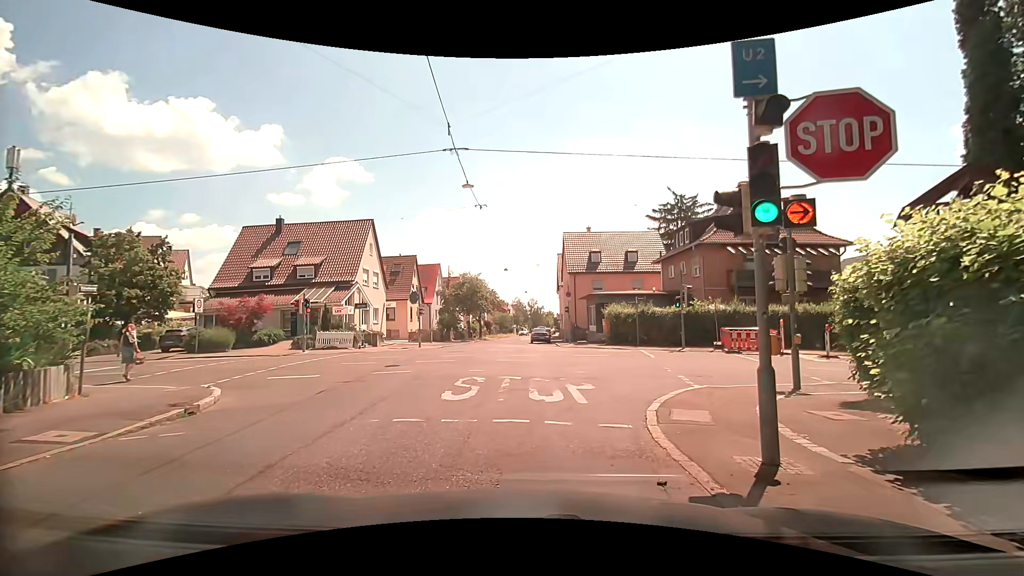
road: tertiary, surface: asphalt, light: Day
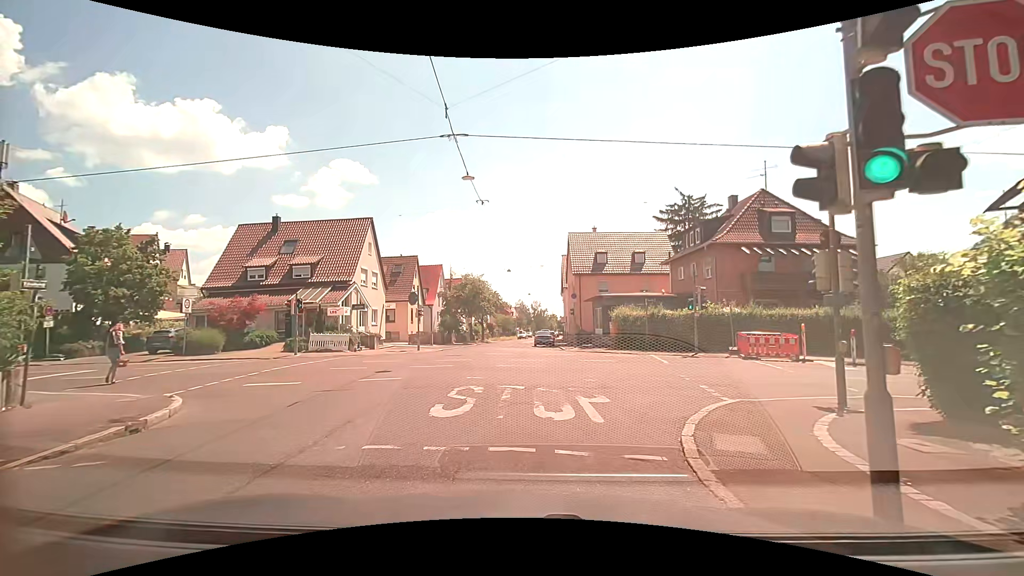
(0.0, +1.6) m; 0°
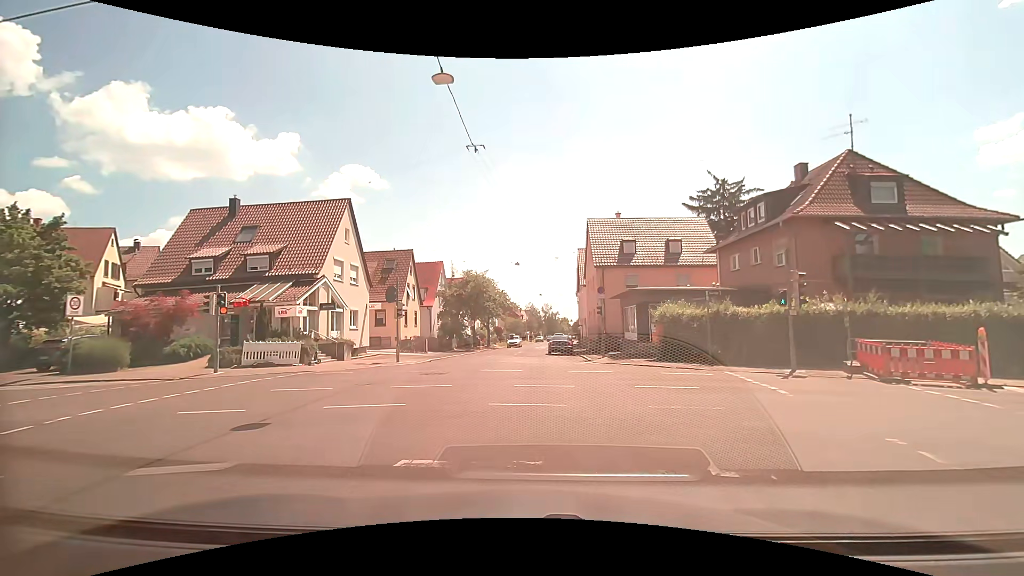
(0.0, +8.1) m; 0°
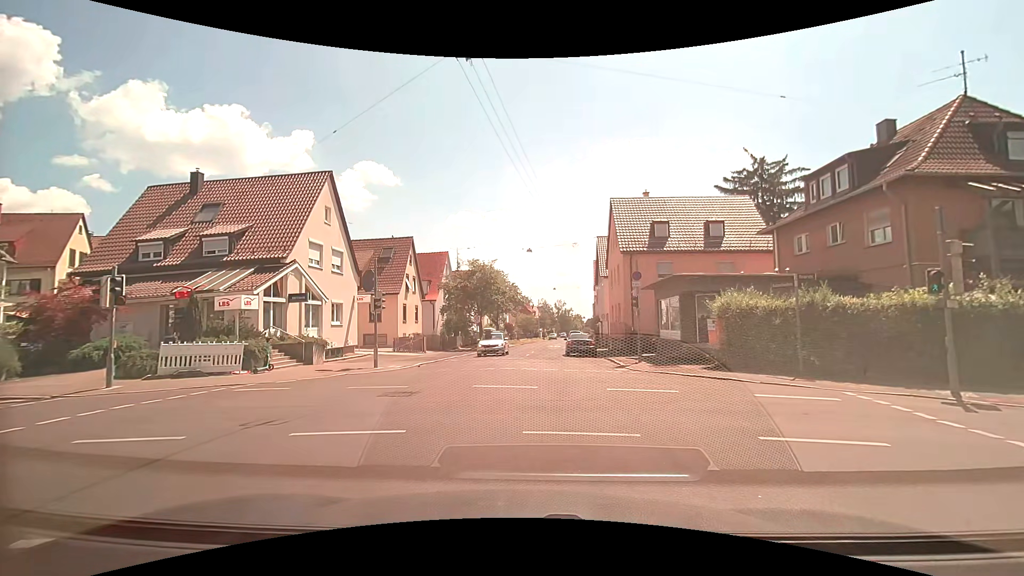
(-0.1, +5.4) m; -2°
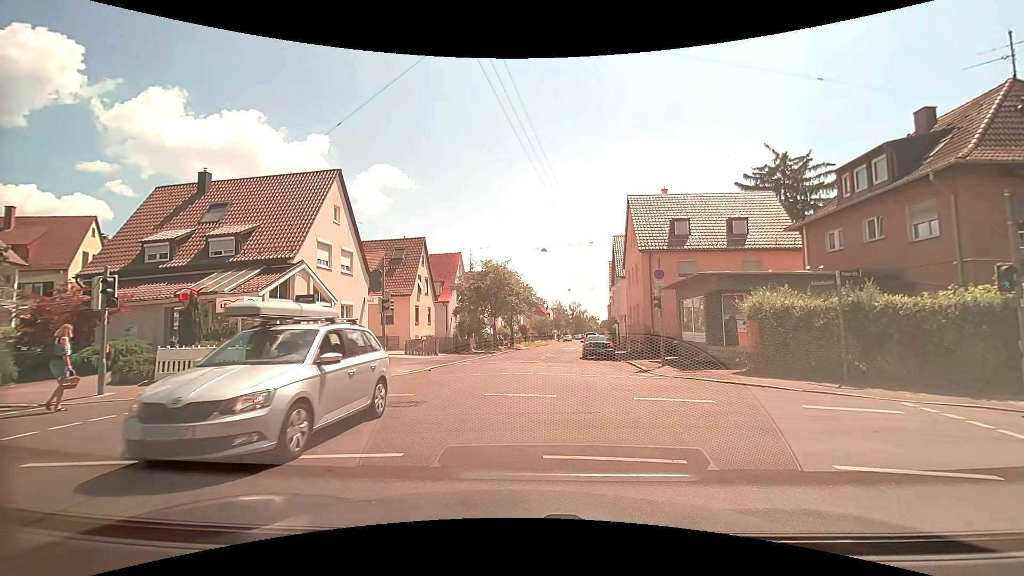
(0.0, +1.0) m; 0°
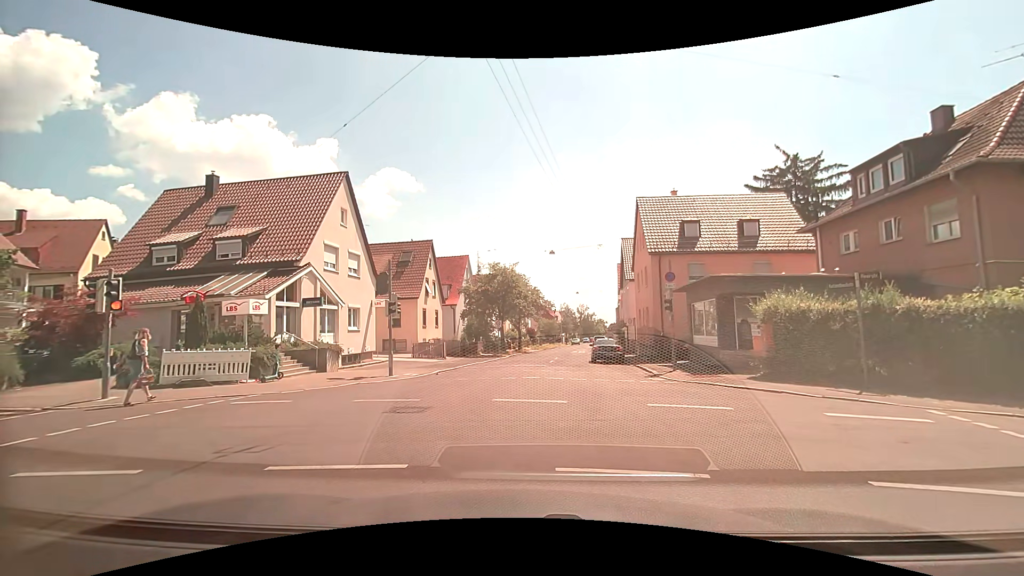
(0.0, +0.3) m; 0°
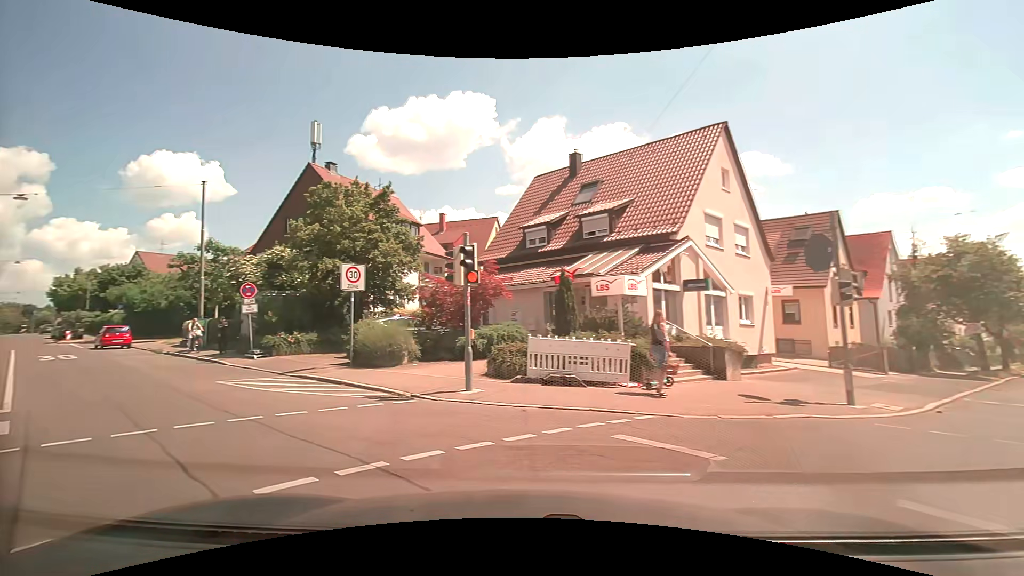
(-2.2, +6.1) m; -41°
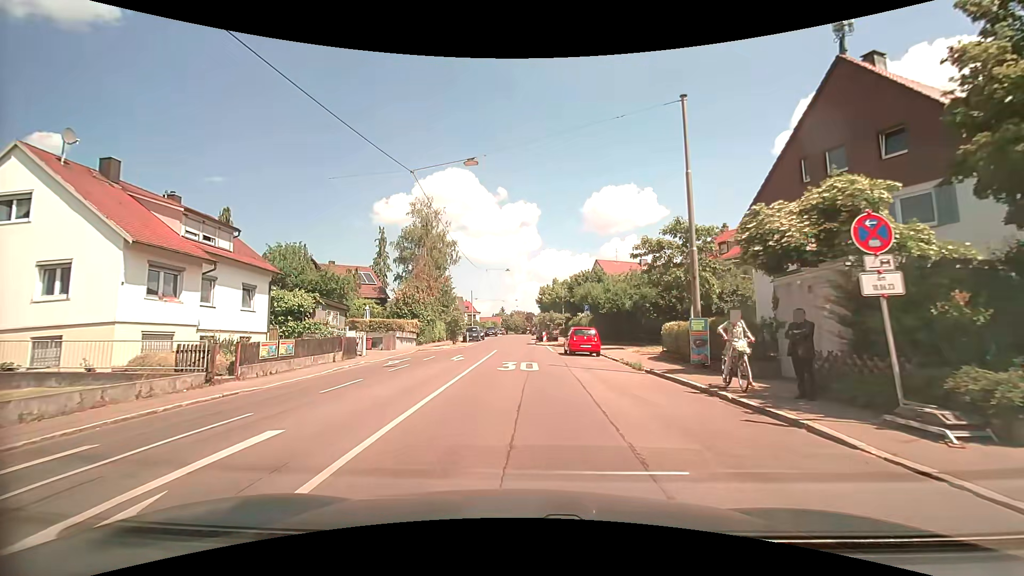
(-8.4, +12.3) m; -49°
(0, +10) (0, +20) (0, +30) (0, +40) (0, +50) (0, +60) (0, +70) (0, +80) (0, +90) (0, +100) m
